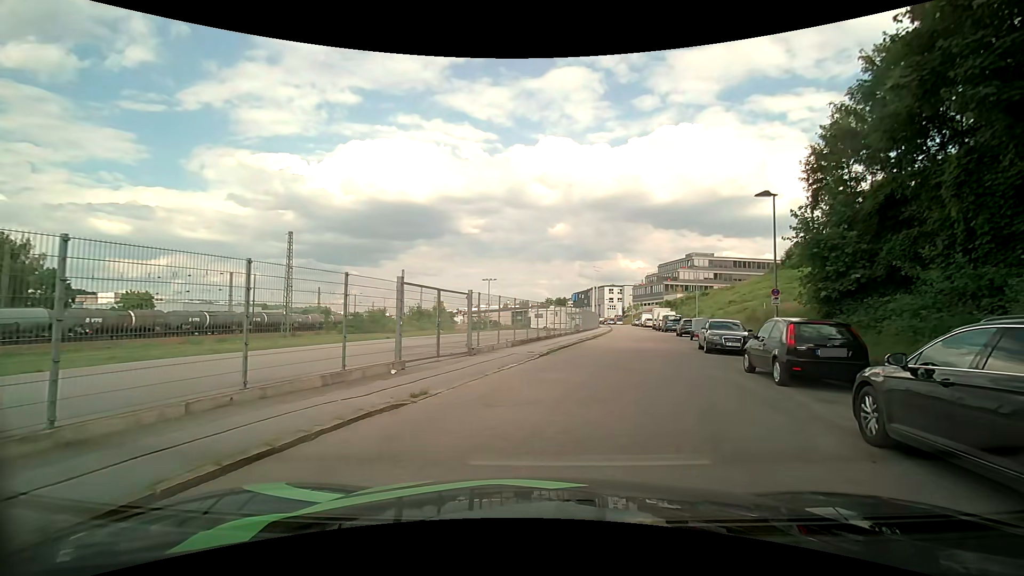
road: residential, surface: asphalt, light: Day
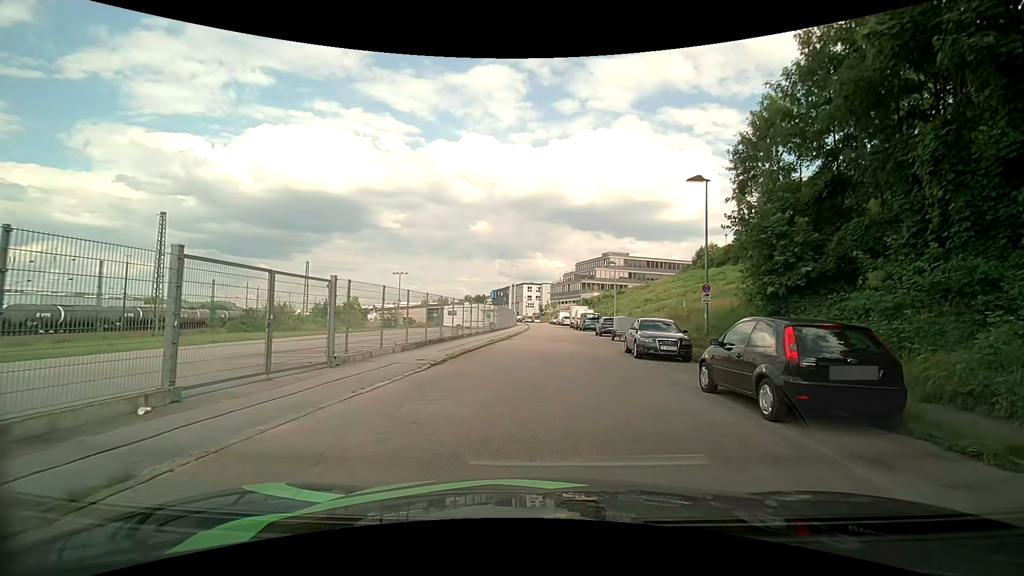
(+0.4, +4.4) m; +10°
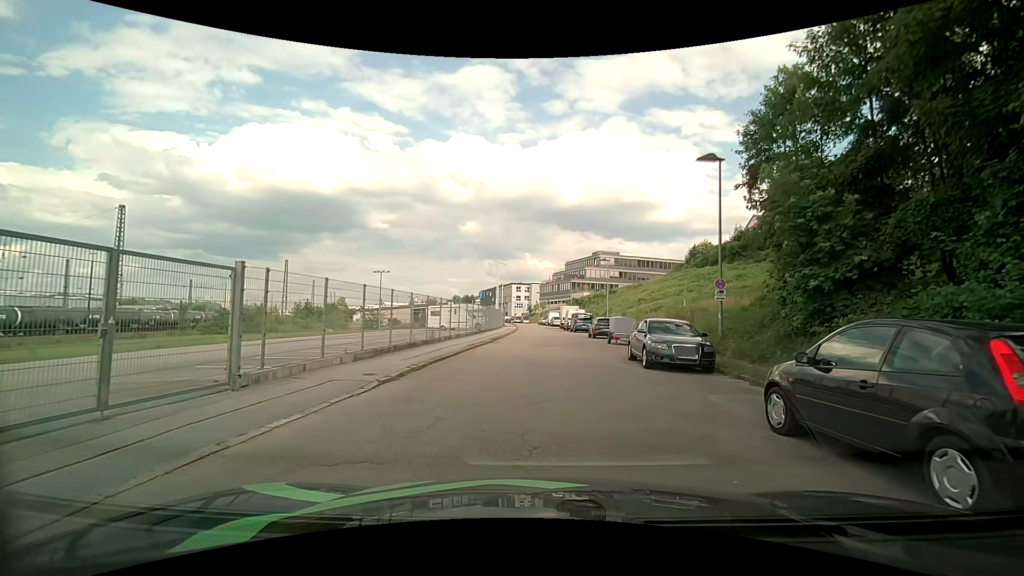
(0.0, +3.4) m; +2°
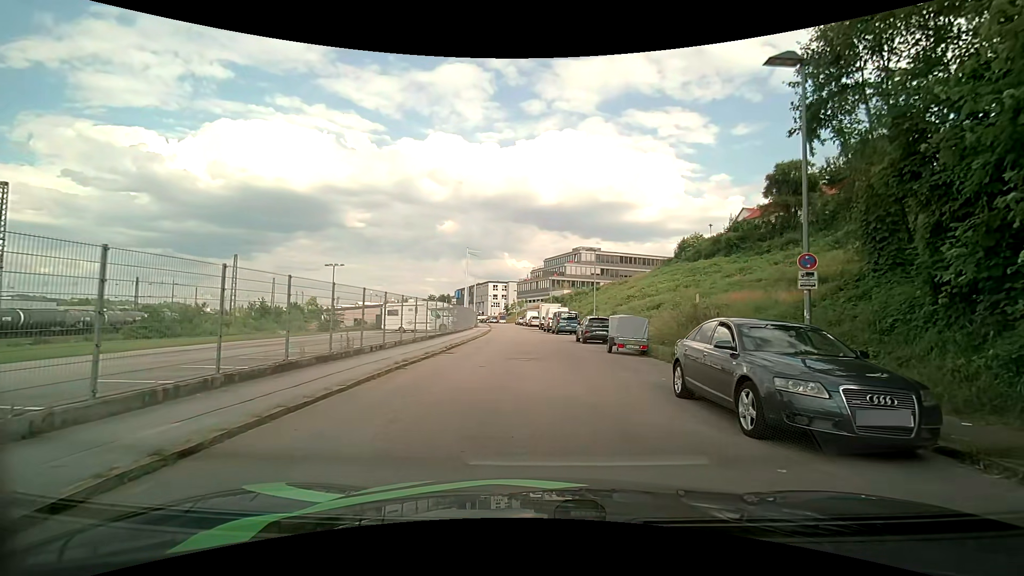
(-0.1, +8.2) m; 0°
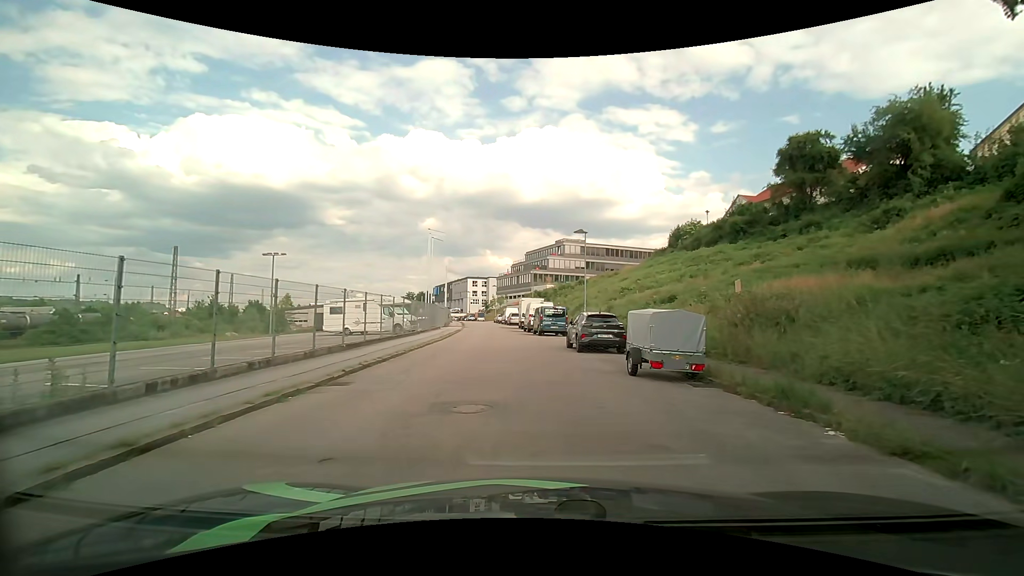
(+0.3, +8.8) m; +3°
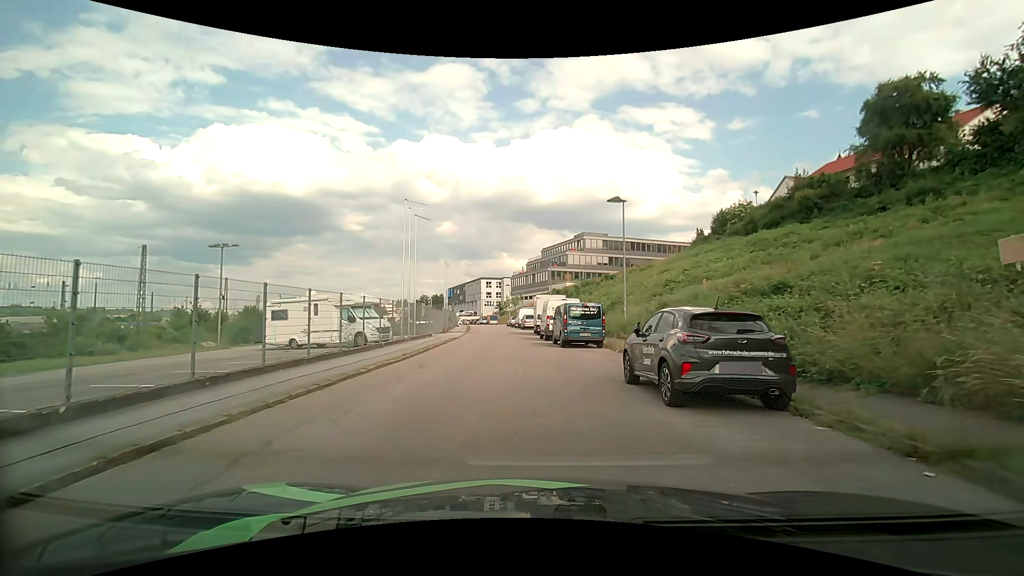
(-0.2, +11.0) m; -3°
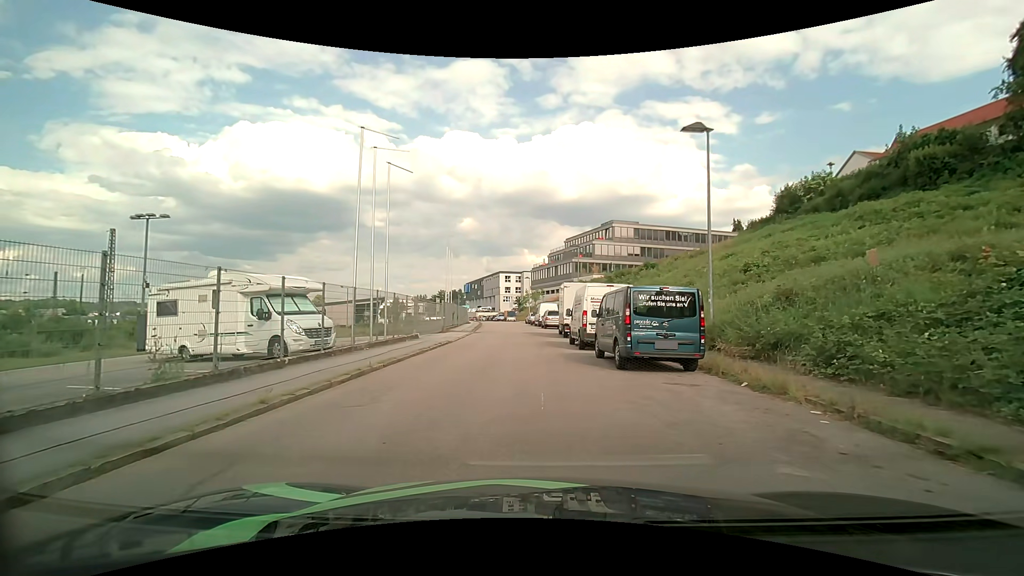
(-0.2, +10.3) m; -1°
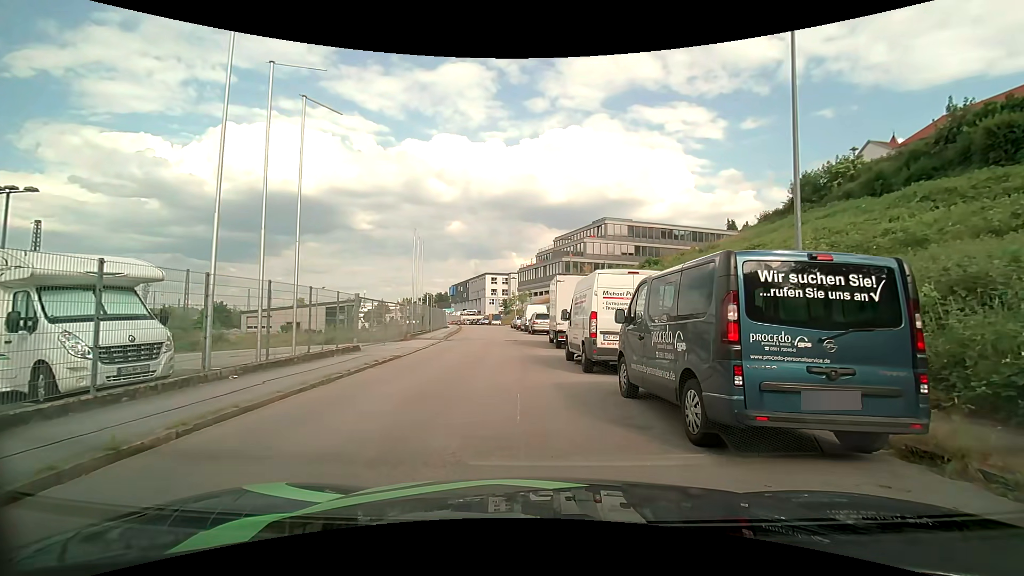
(0.0, +6.8) m; +1°
